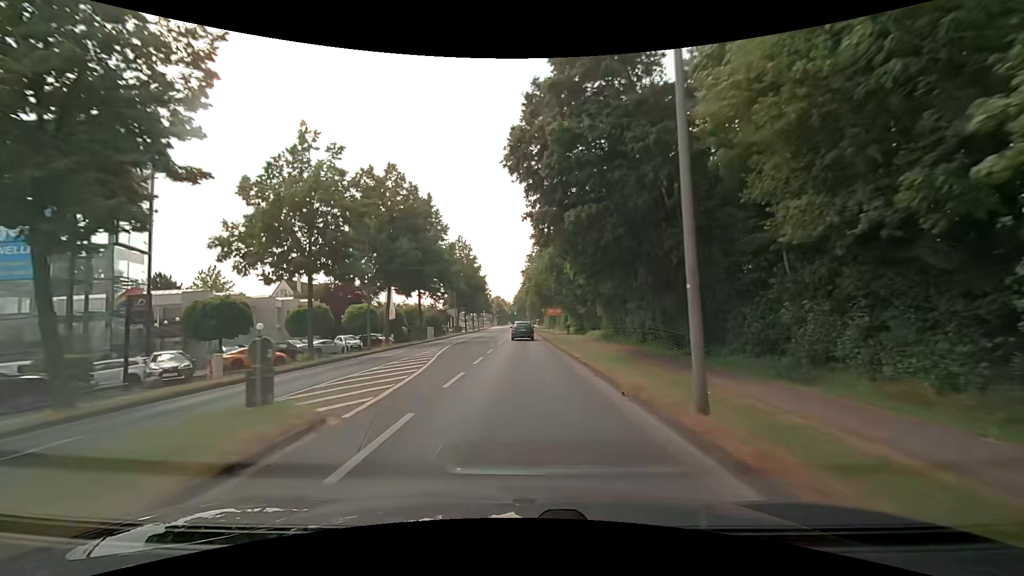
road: secondary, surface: asphalt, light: Day
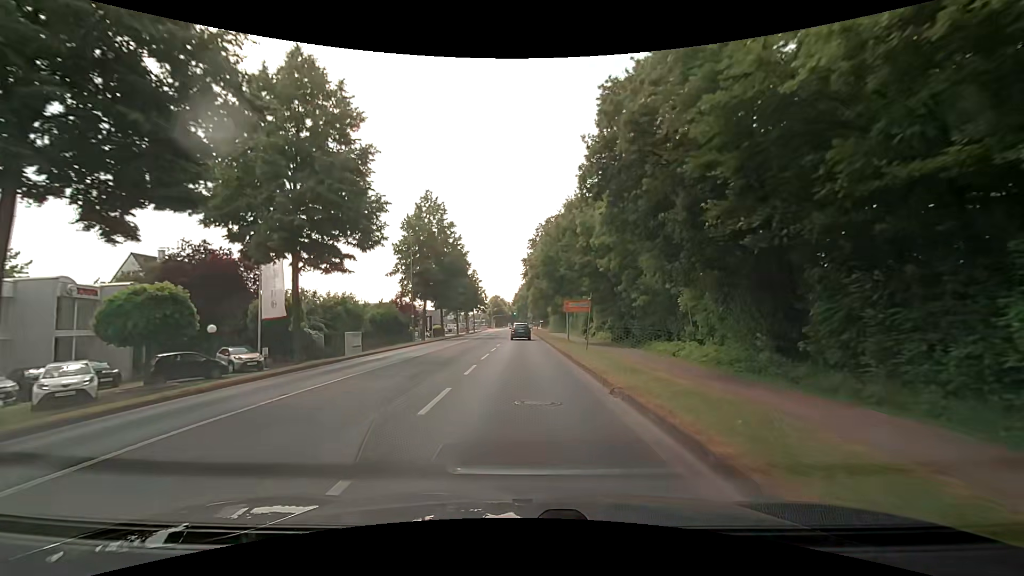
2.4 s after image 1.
(+0.1, +29.8) m; 0°
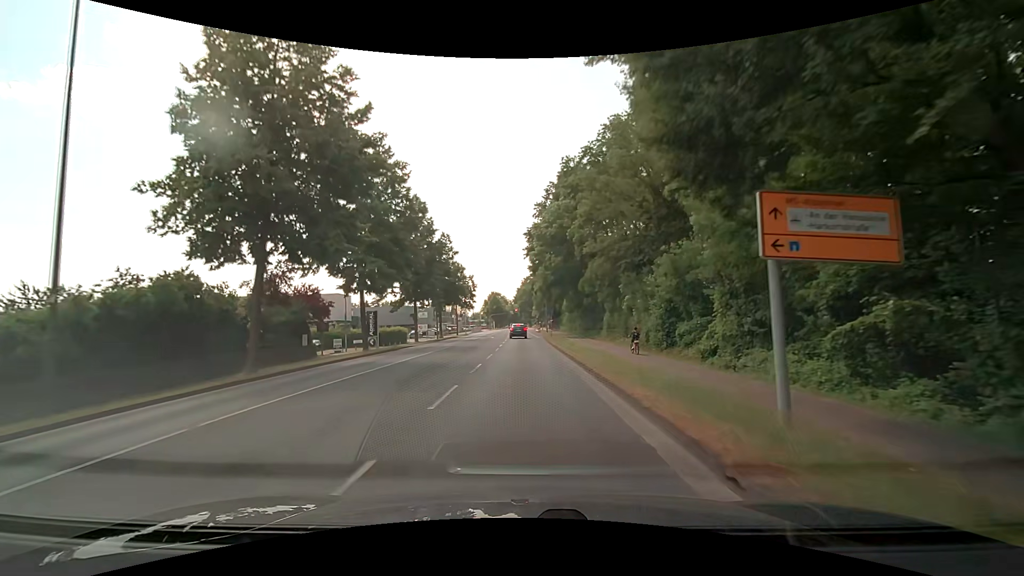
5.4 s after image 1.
(0.0, +35.5) m; -1°
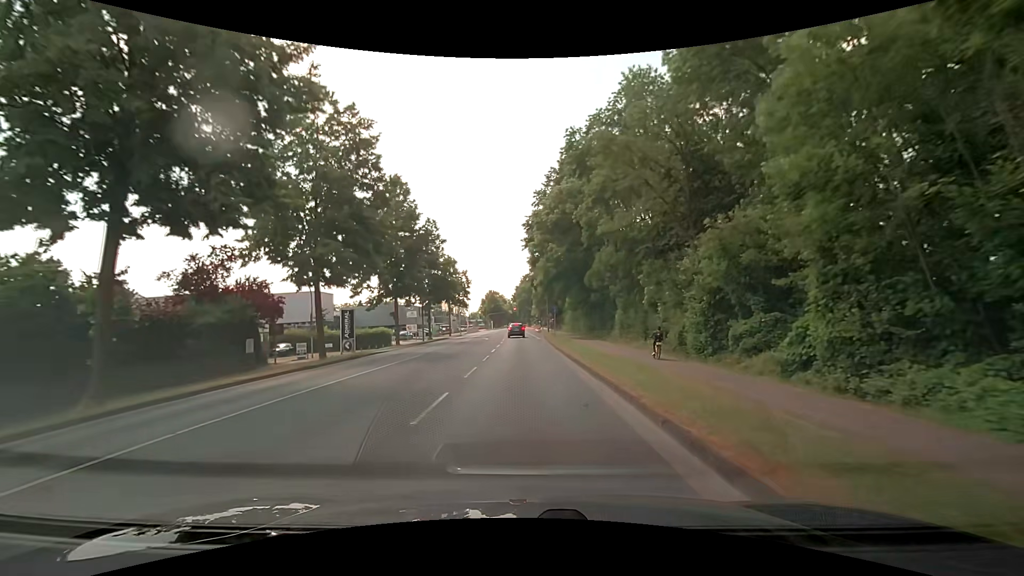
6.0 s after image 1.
(+0.1, +7.3) m; 0°
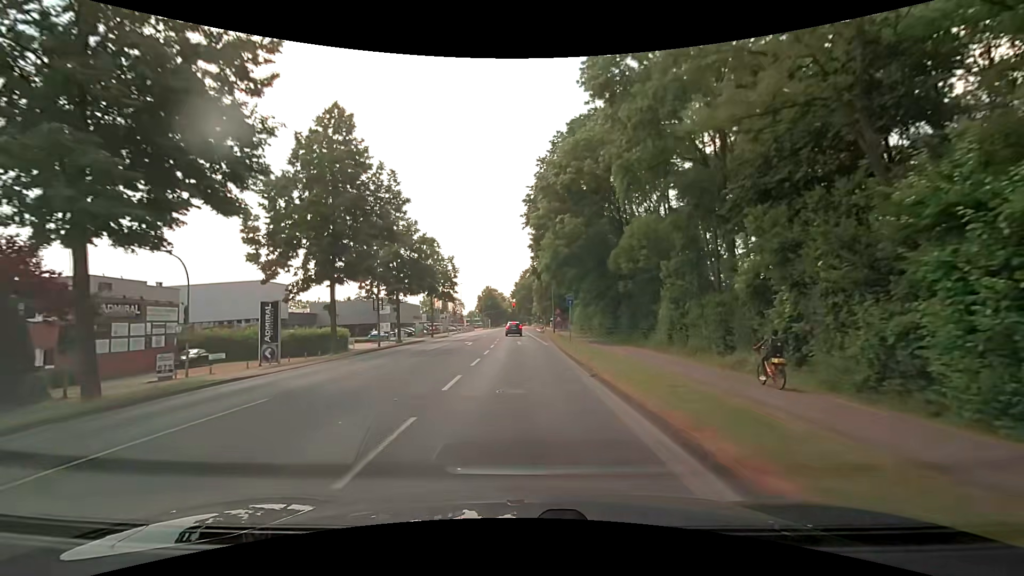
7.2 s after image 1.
(+0.1, +14.7) m; +1°
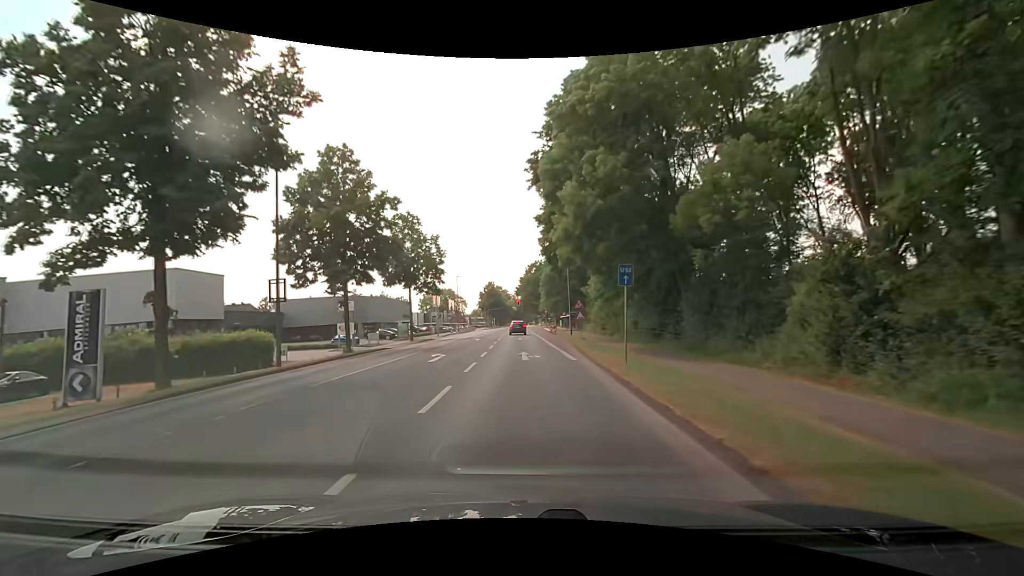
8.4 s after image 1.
(-0.2, +14.5) m; -1°
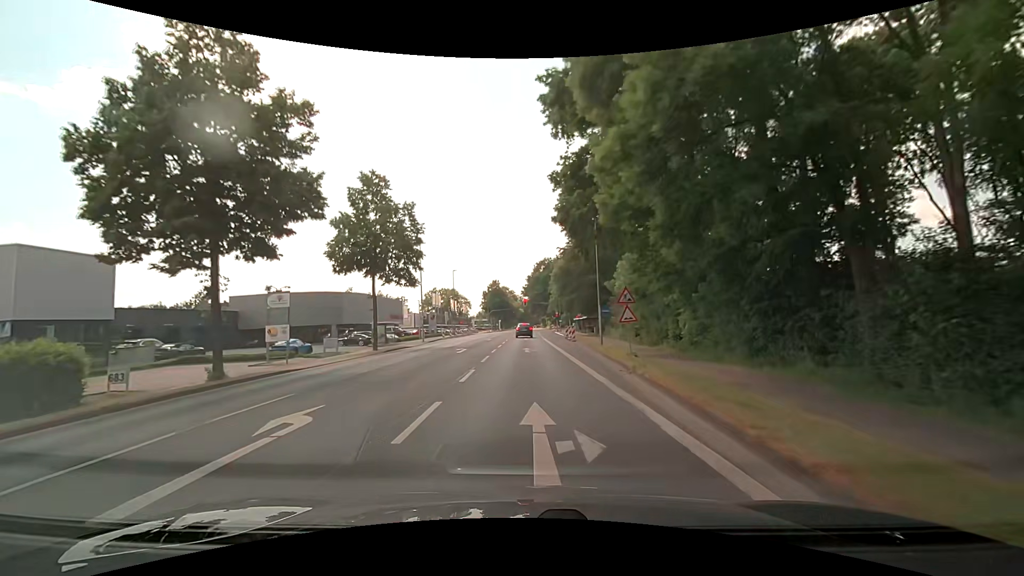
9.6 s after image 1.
(-0.1, +13.7) m; 0°
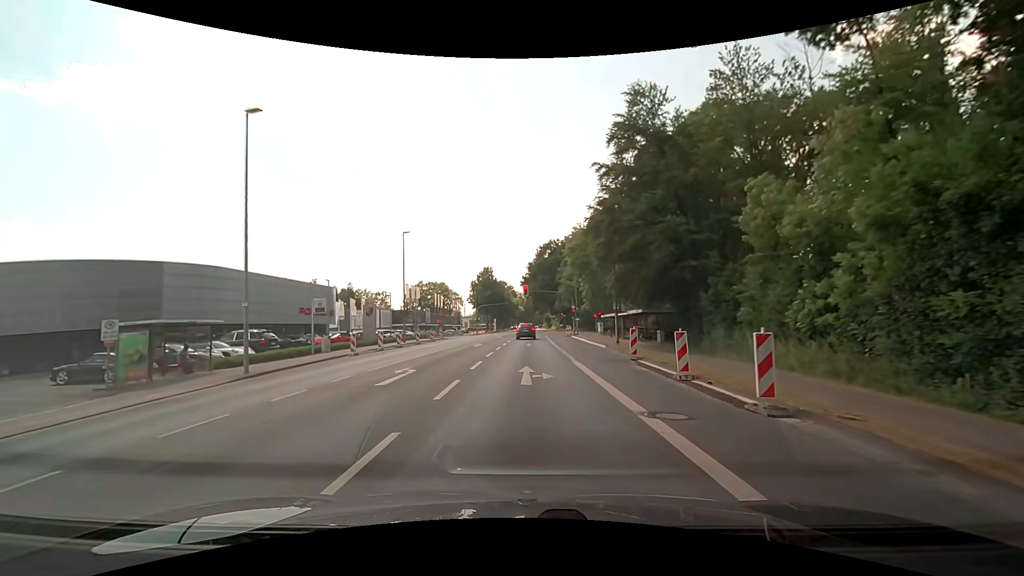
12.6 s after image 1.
(-0.1, +32.6) m; 0°
(0, +10) (0, +20) (0, +30) (0, +40) (0, +50) (0, +60) (0, +70) (+1, +80) (+1, +90) (+1, +100) m
